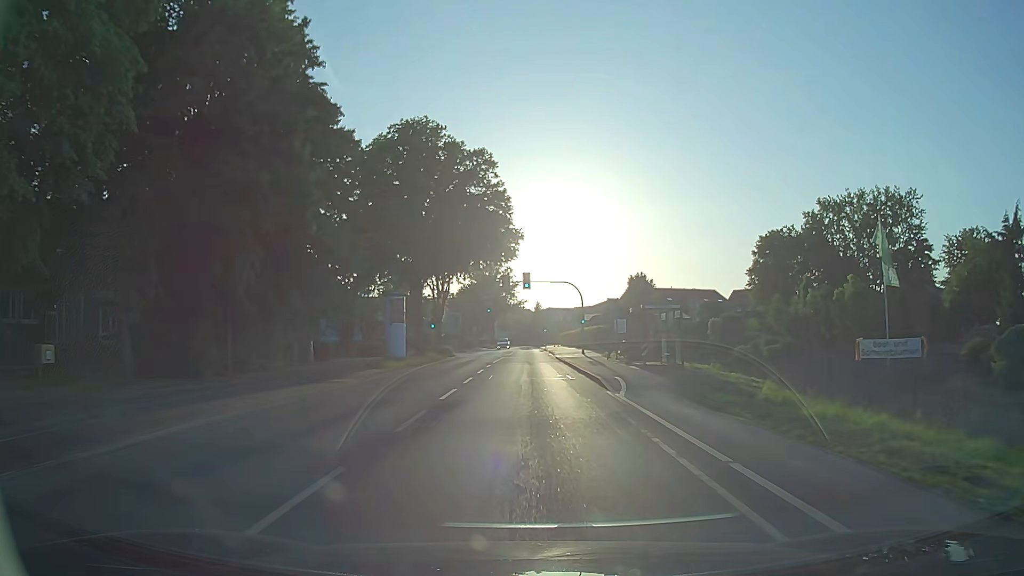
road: secondary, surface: asphalt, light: Day
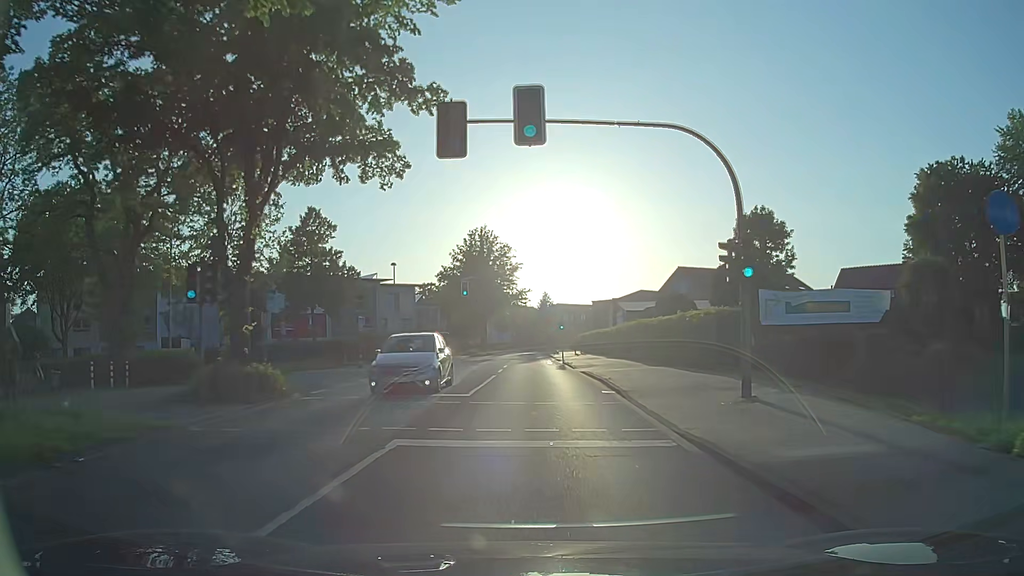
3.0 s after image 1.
(-0.6, +40.2) m; -1°
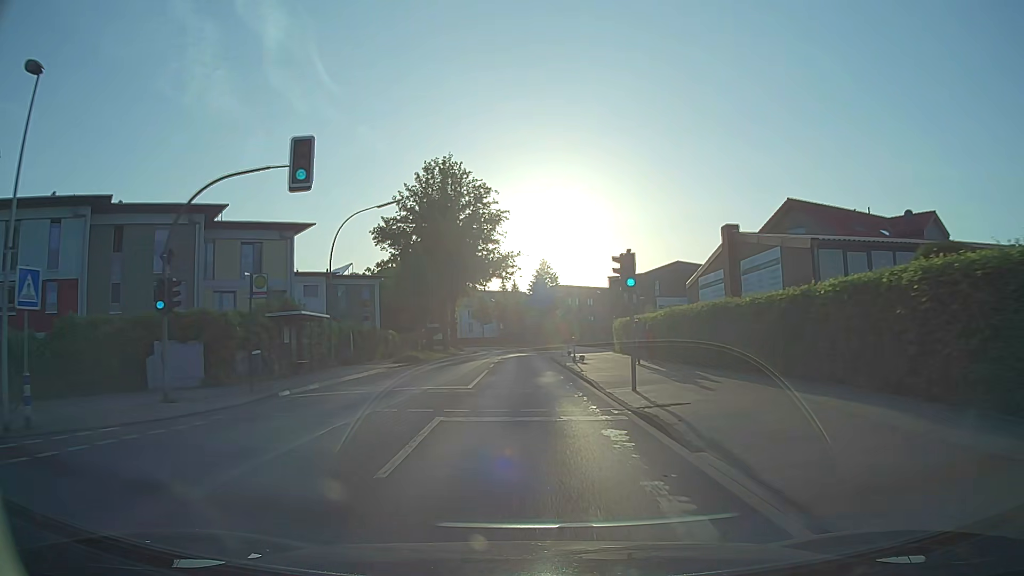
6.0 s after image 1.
(0.0, +40.3) m; 0°
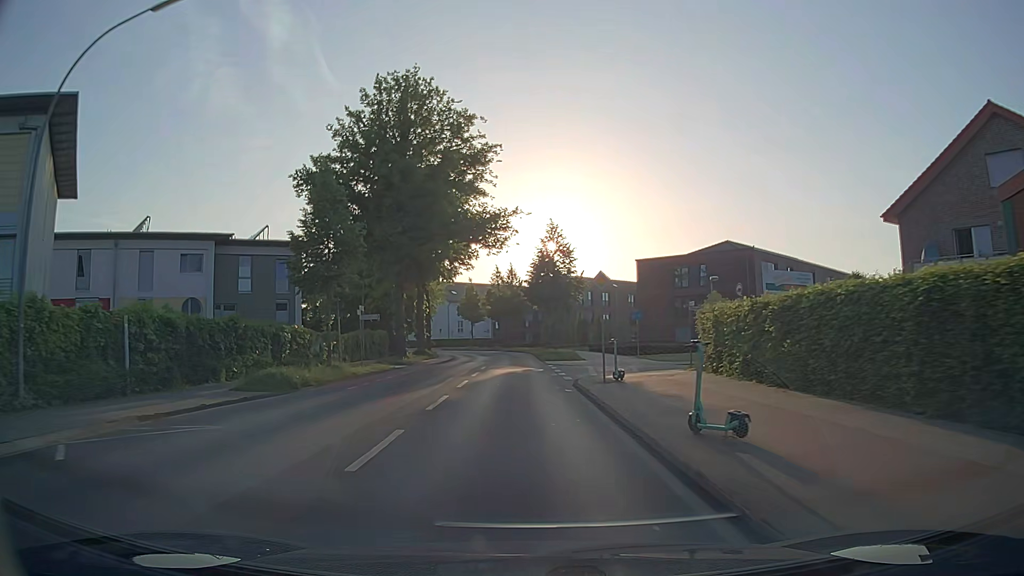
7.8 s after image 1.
(+0.1, +24.3) m; 0°
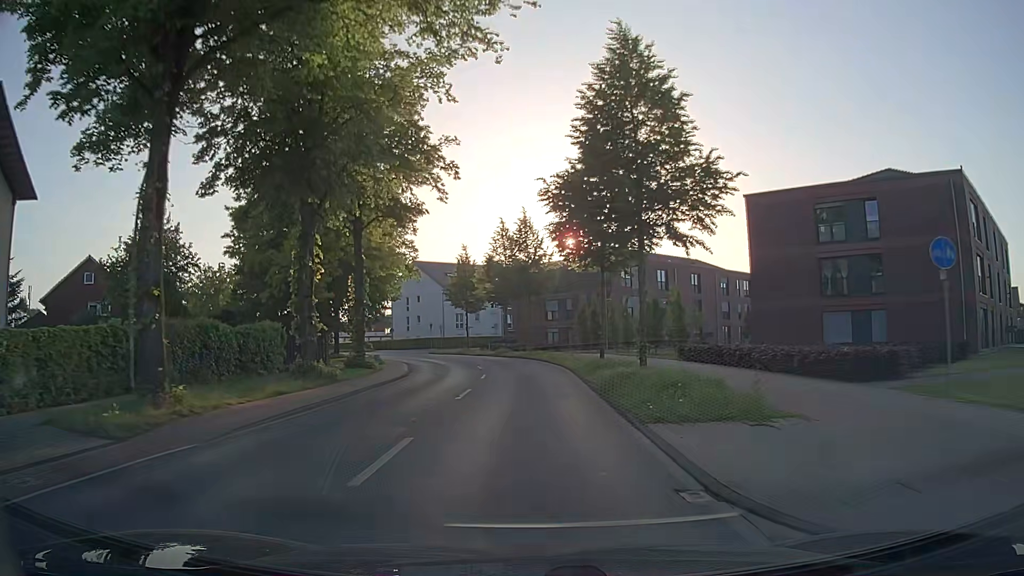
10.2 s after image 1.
(-0.4, +32.4) m; -1°
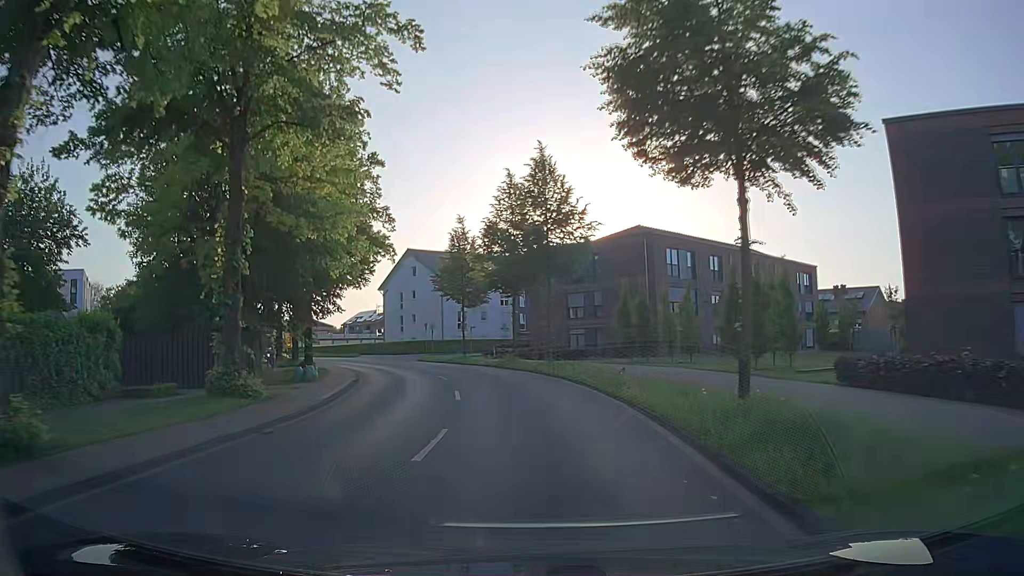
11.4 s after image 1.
(-0.1, +16.2) m; -2°
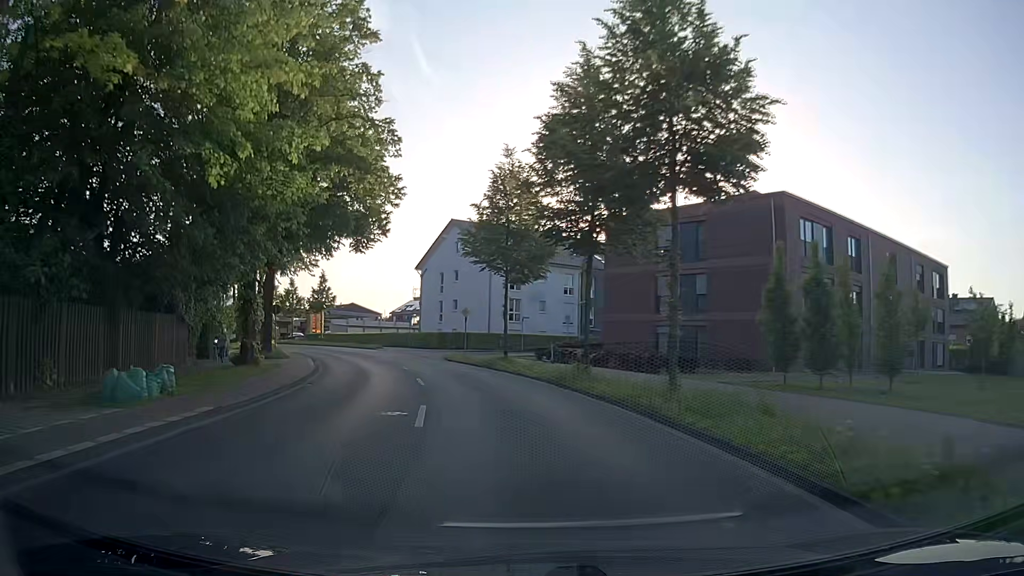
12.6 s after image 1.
(-0.4, +16.2) m; -4°
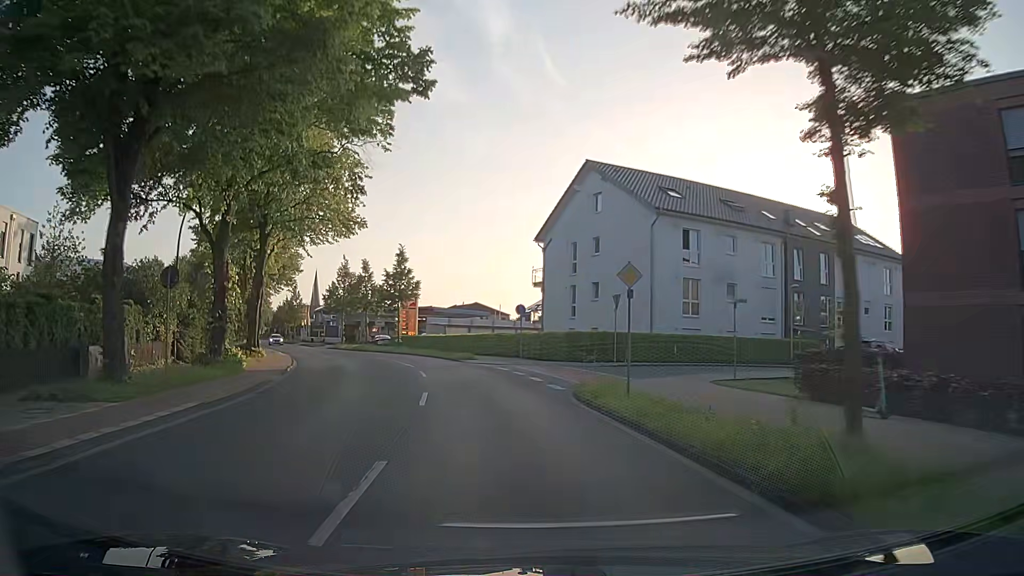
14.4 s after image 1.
(-2.6, +24.0) m; -11°
